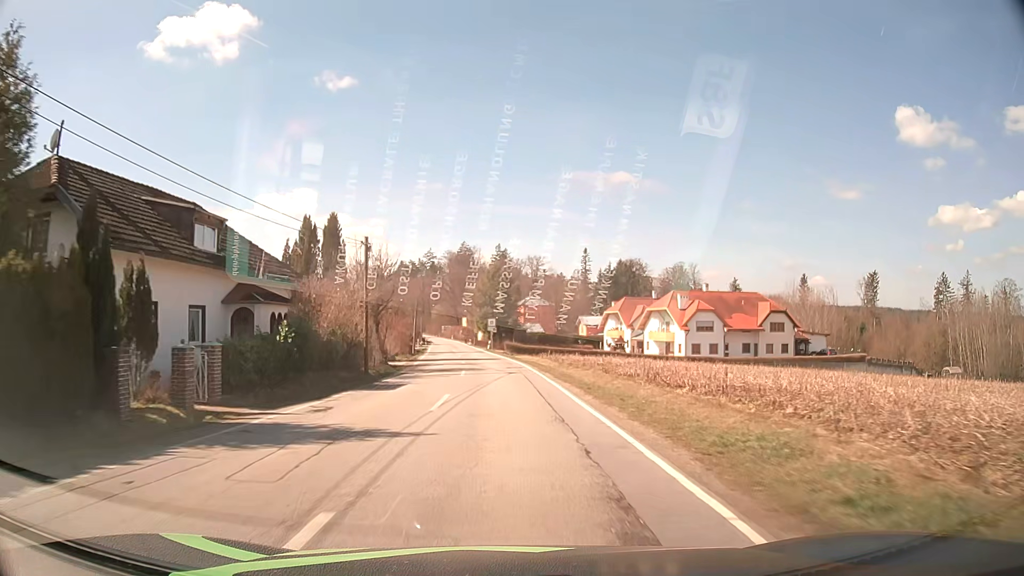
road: tertiary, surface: asphalt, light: Day
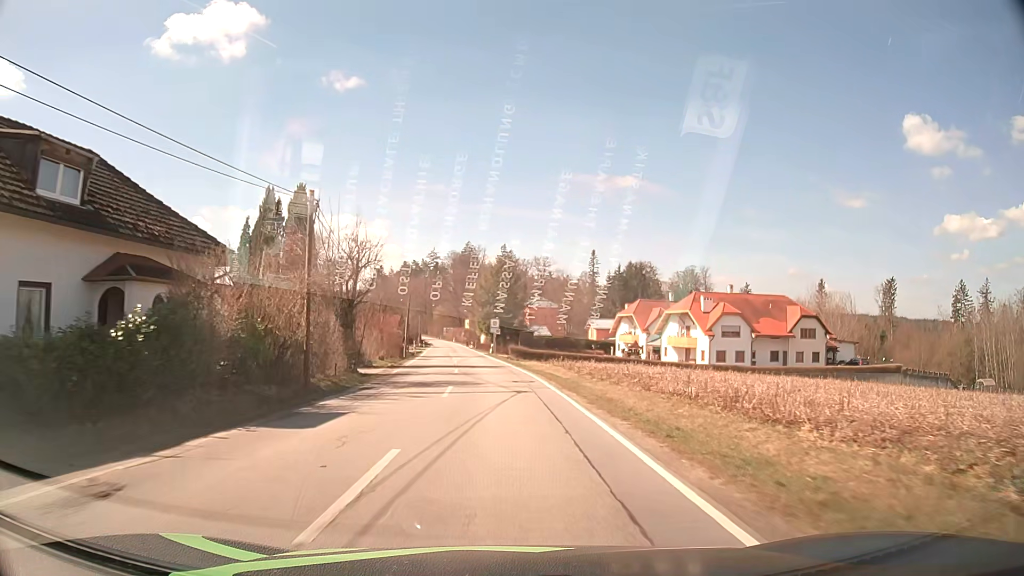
(0.0, +8.8) m; 0°
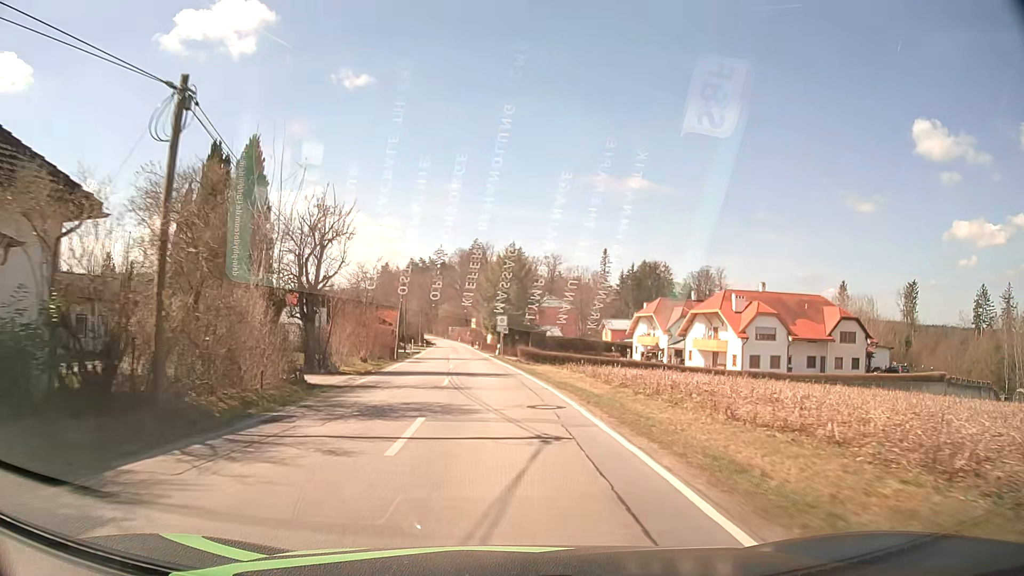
(0.0, +8.8) m; 0°
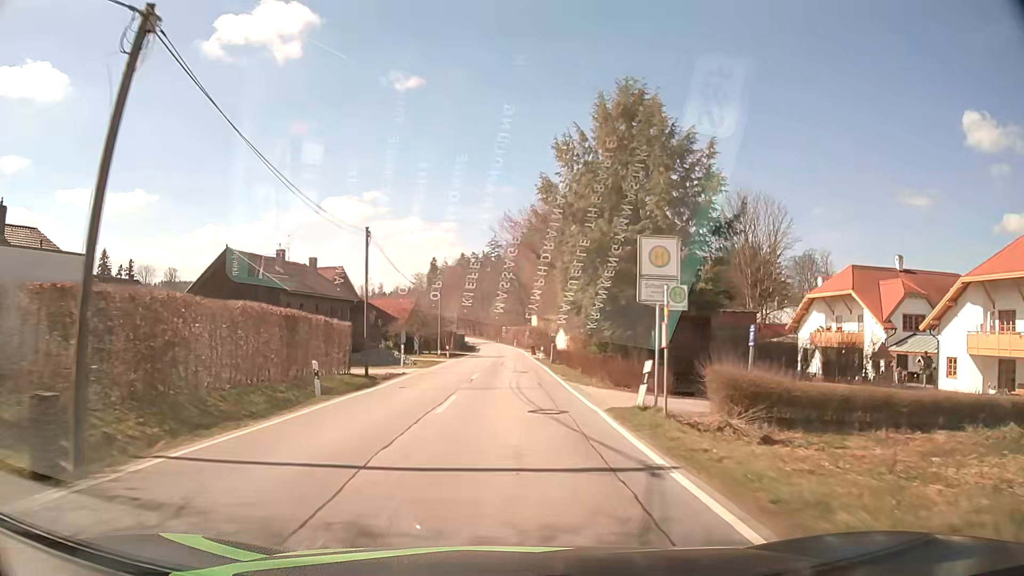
(-2.0, +44.0) m; -5°
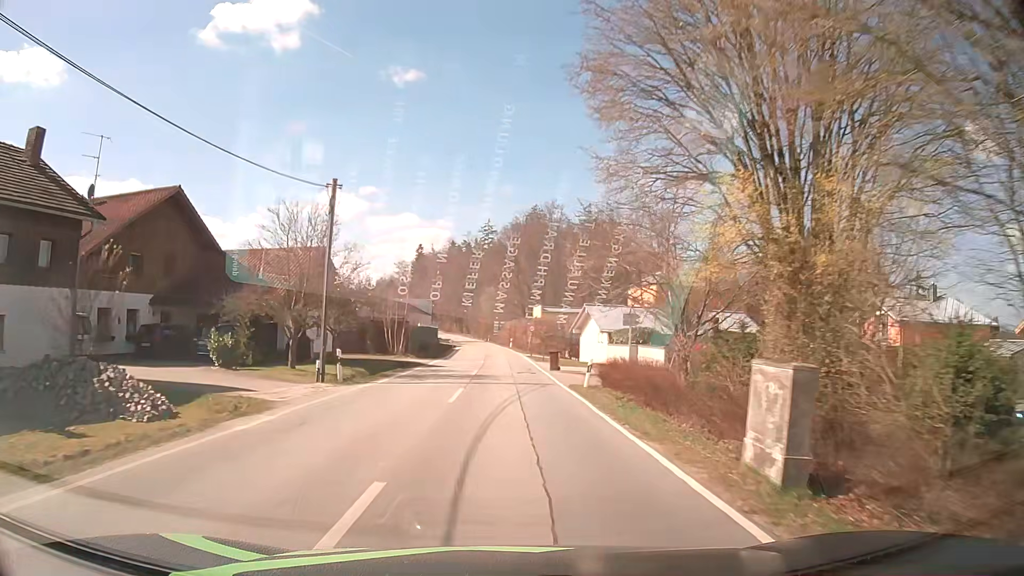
(0.0, +34.5) m; +1°
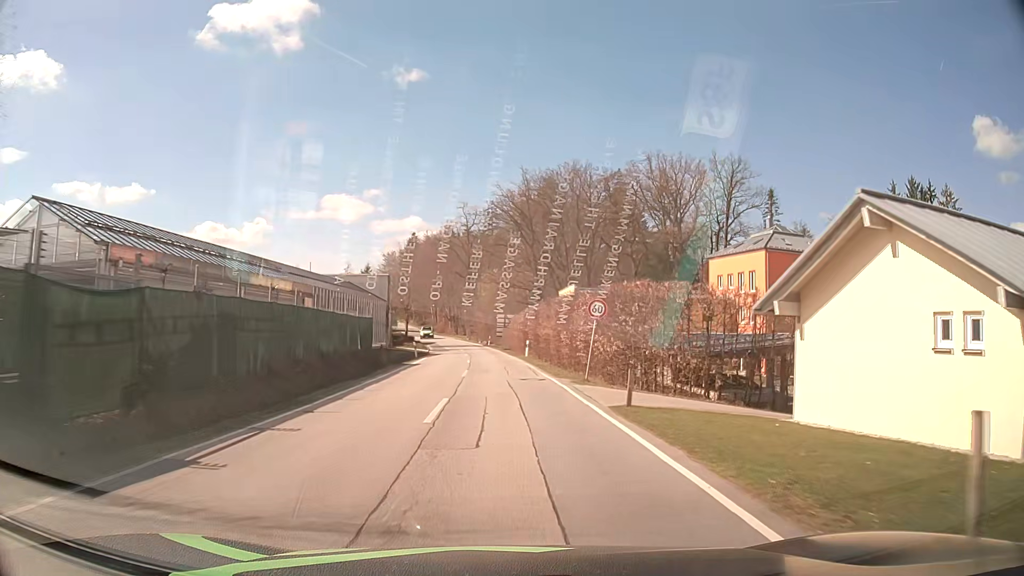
(-0.4, +39.3) m; -1°
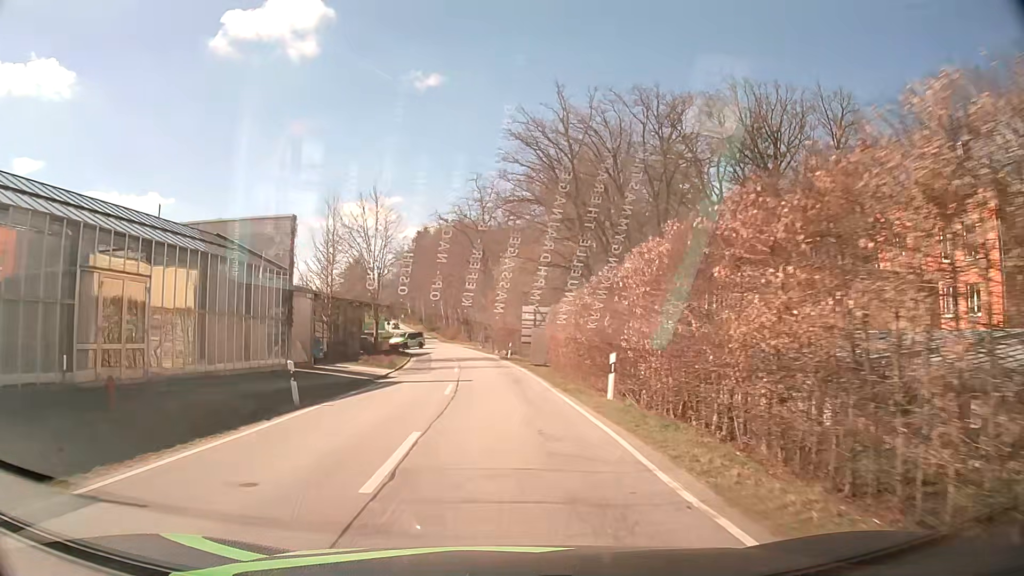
(-0.5, +28.7) m; -2°
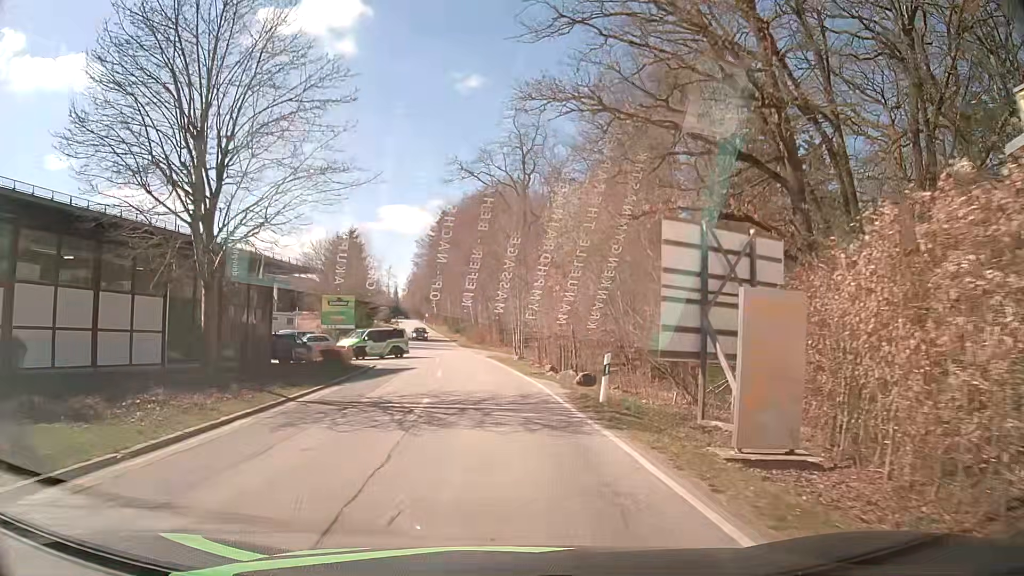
(-0.9, +31.2) m; -3°
